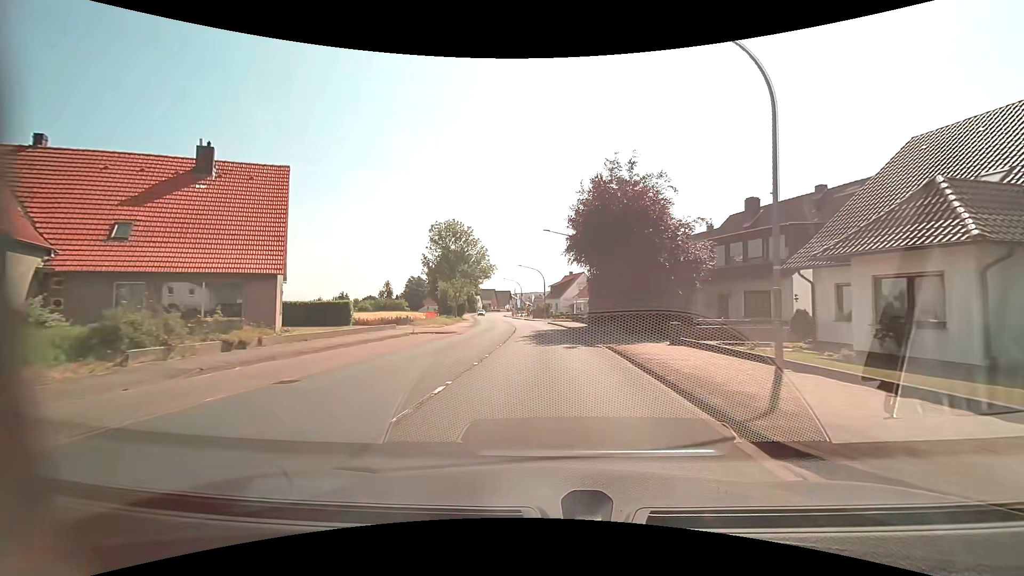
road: primary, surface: asphalt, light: Day
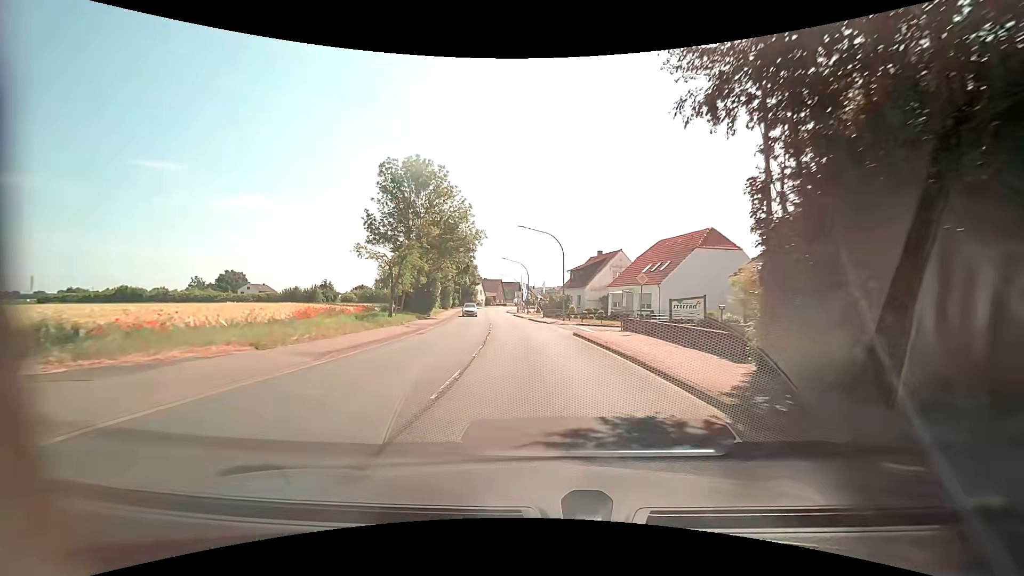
(-0.3, +29.7) m; -2°
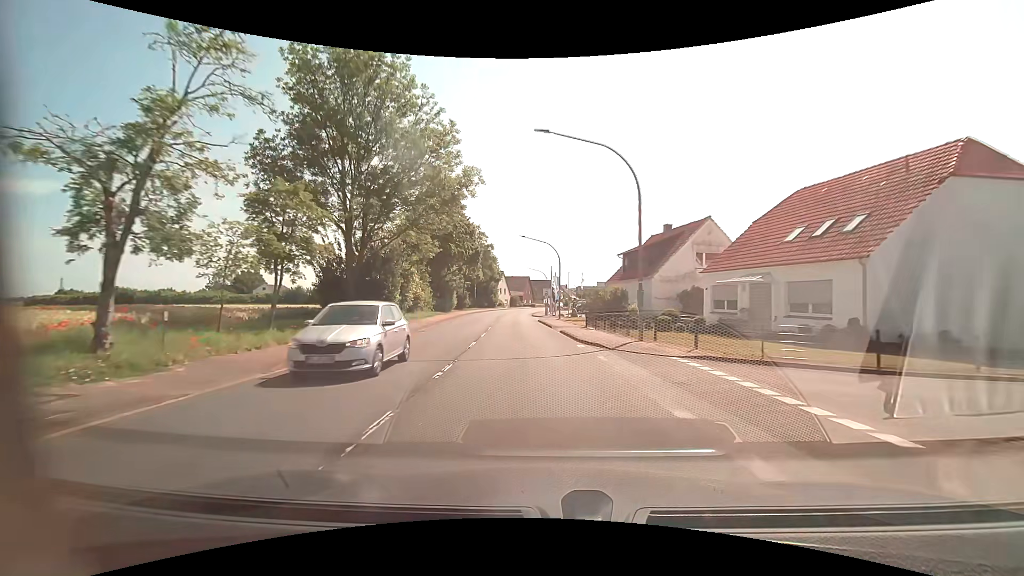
(-0.4, +22.3) m; -3°
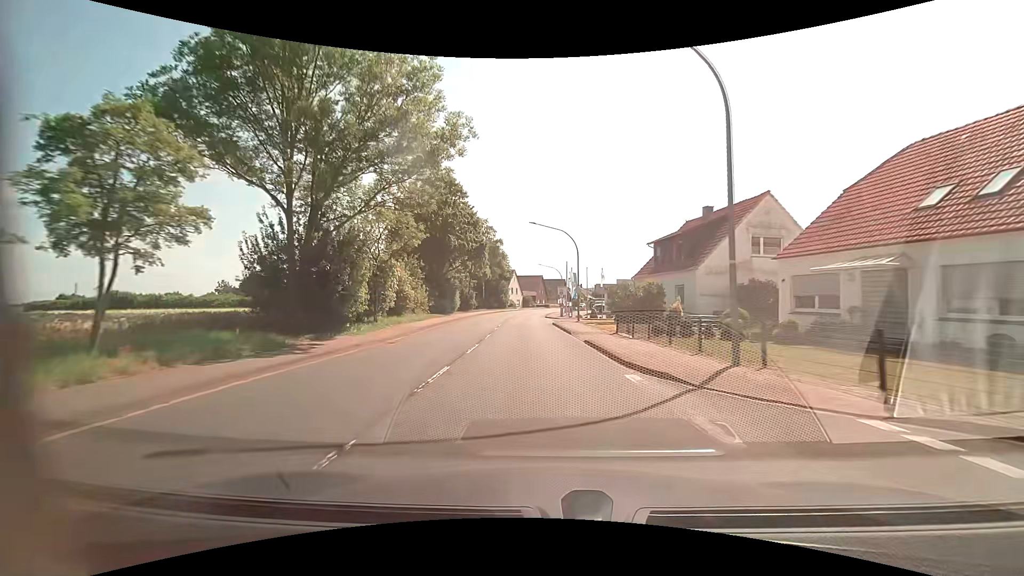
(-0.1, +7.5) m; -2°
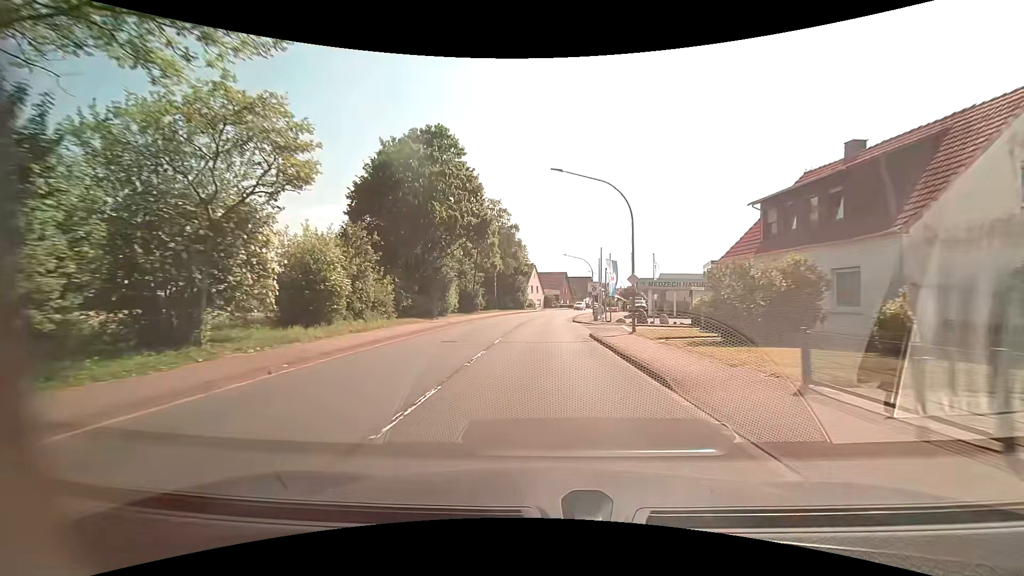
(-0.3, +15.2) m; -3°
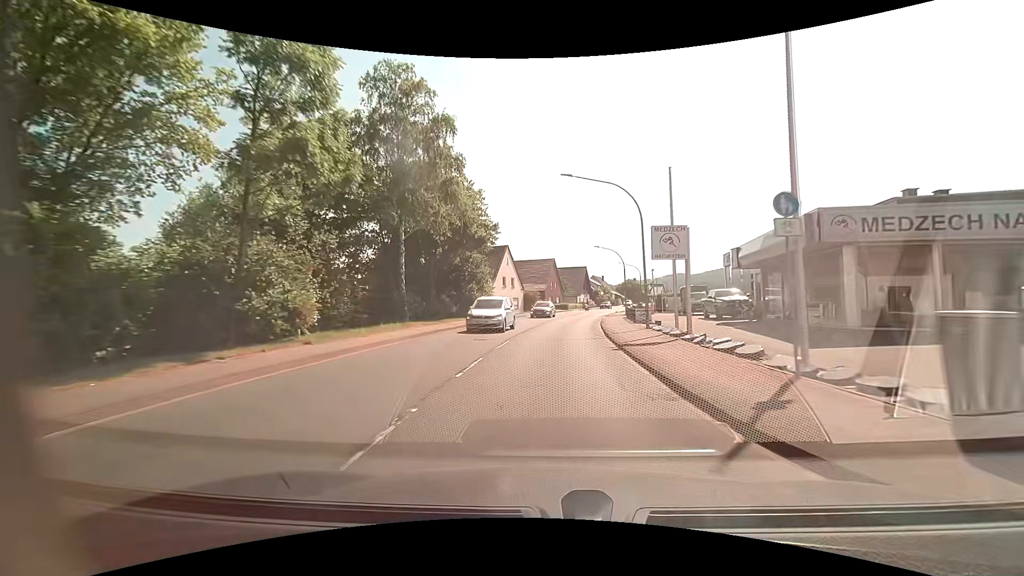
(+0.2, +38.6) m; +2°
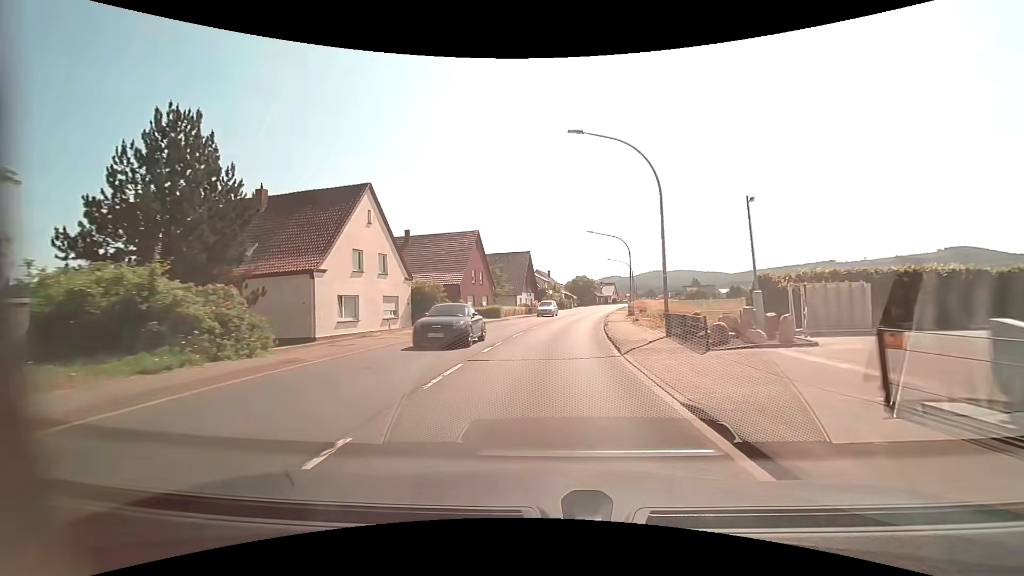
(+2.1, +37.6) m; +7°
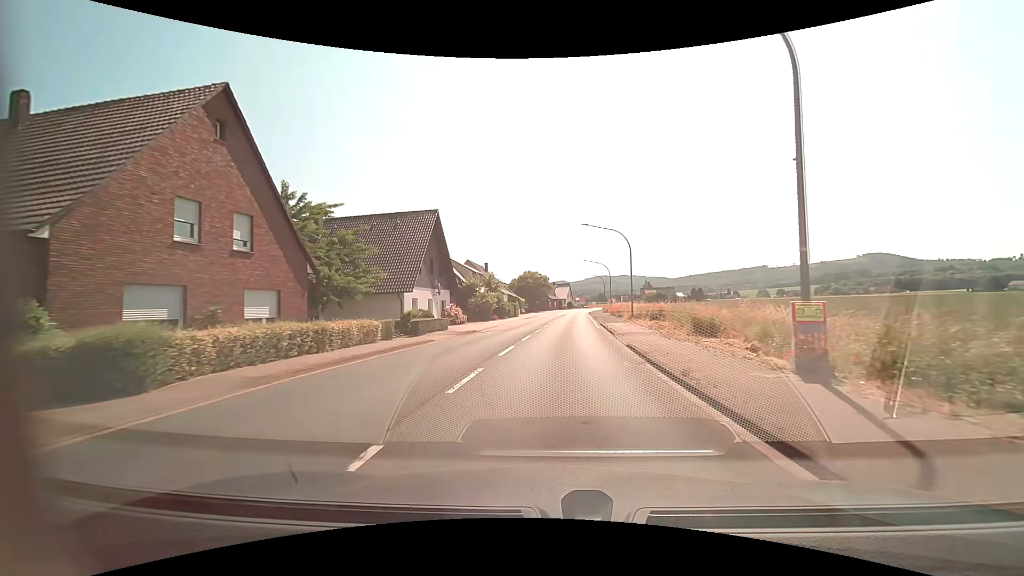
(+1.9, +36.3) m; +6°
(0, +10) (+1, +20) (+1, +30) (+2, +40) (+2, +50) (+3, +60) (+4, +70) (+5, +80) (+6, +90) (+7, +100) m
